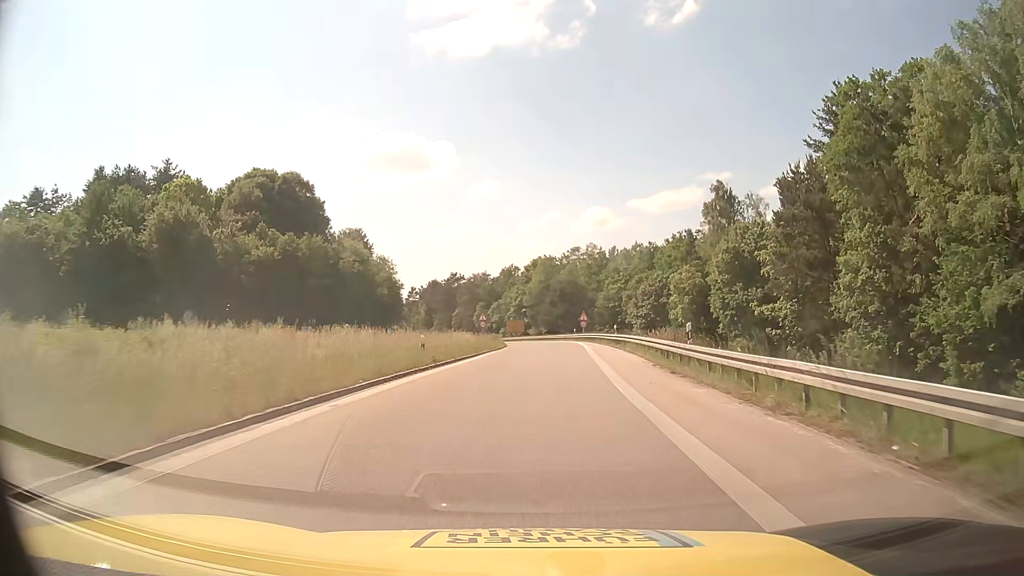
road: motorway_link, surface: asphalt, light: Day
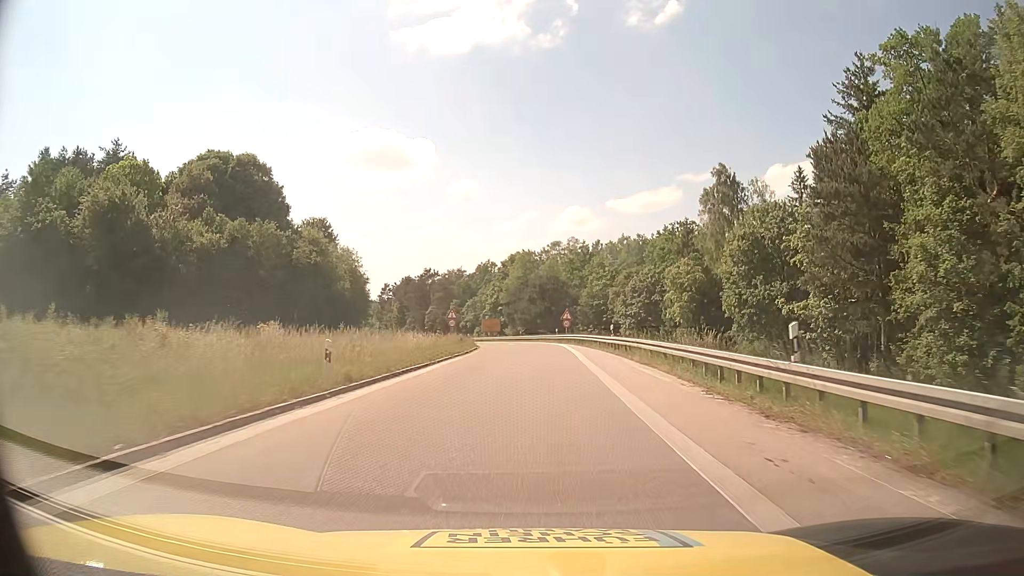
(+0.2, +9.0) m; +2°
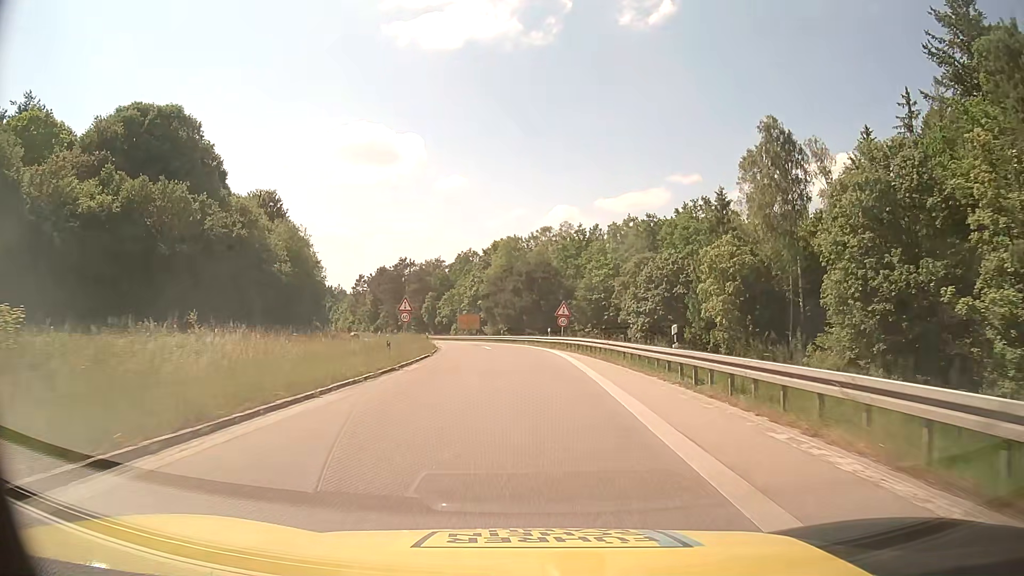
(+0.4, +17.9) m; +2°
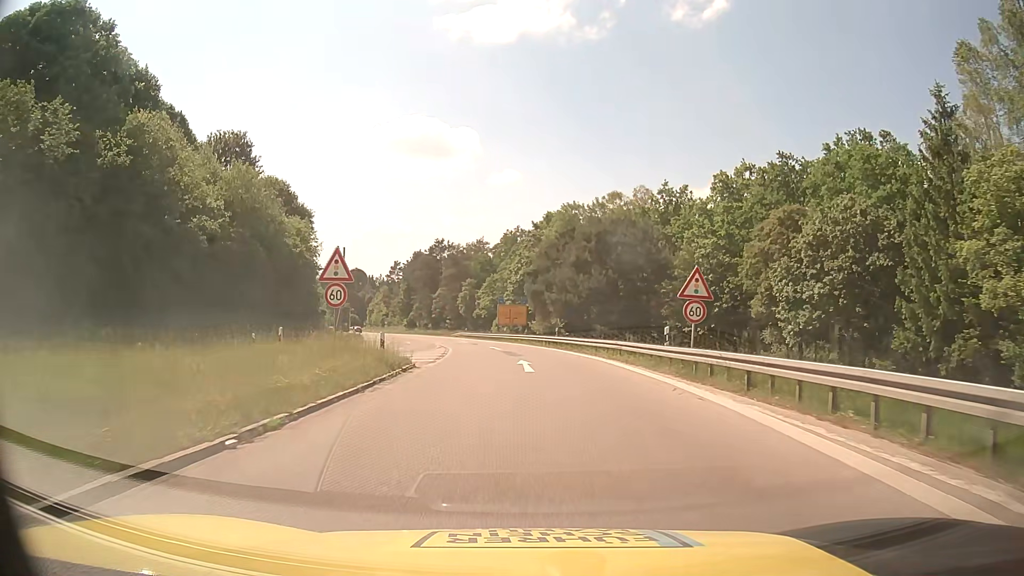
(-0.9, +26.8) m; -4°
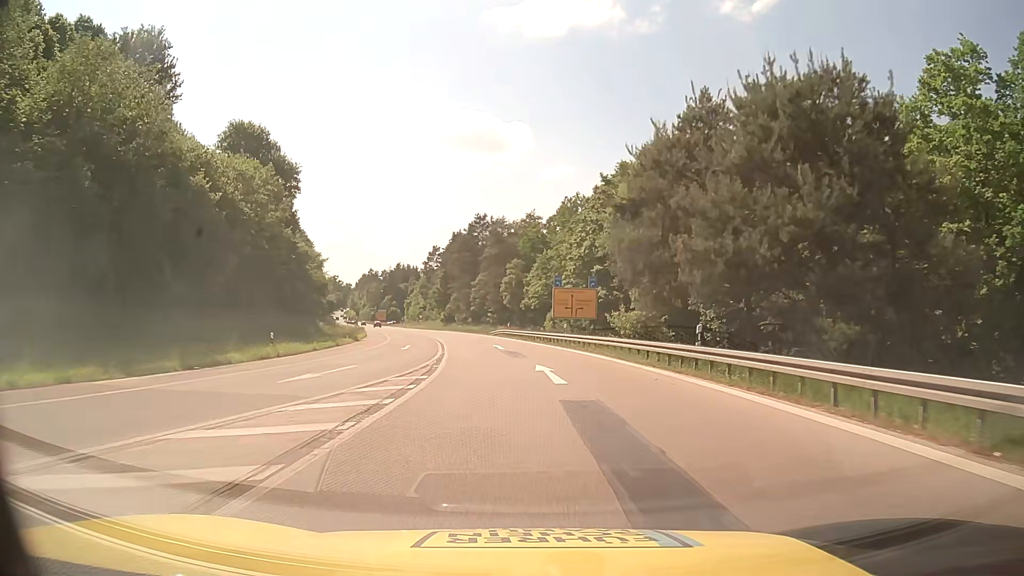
(-1.1, +26.8) m; -5°
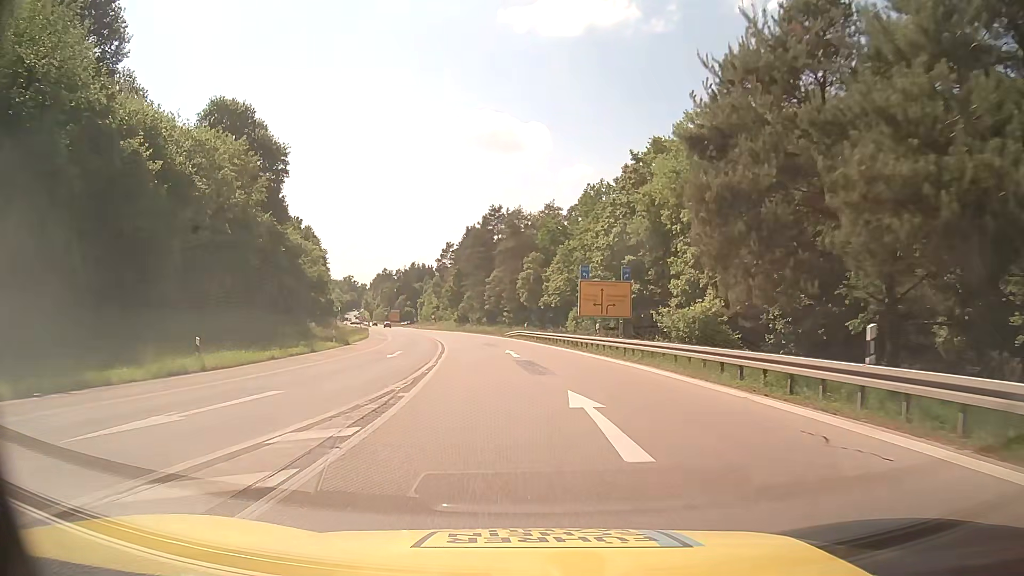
(-0.1, +8.8) m; -2°
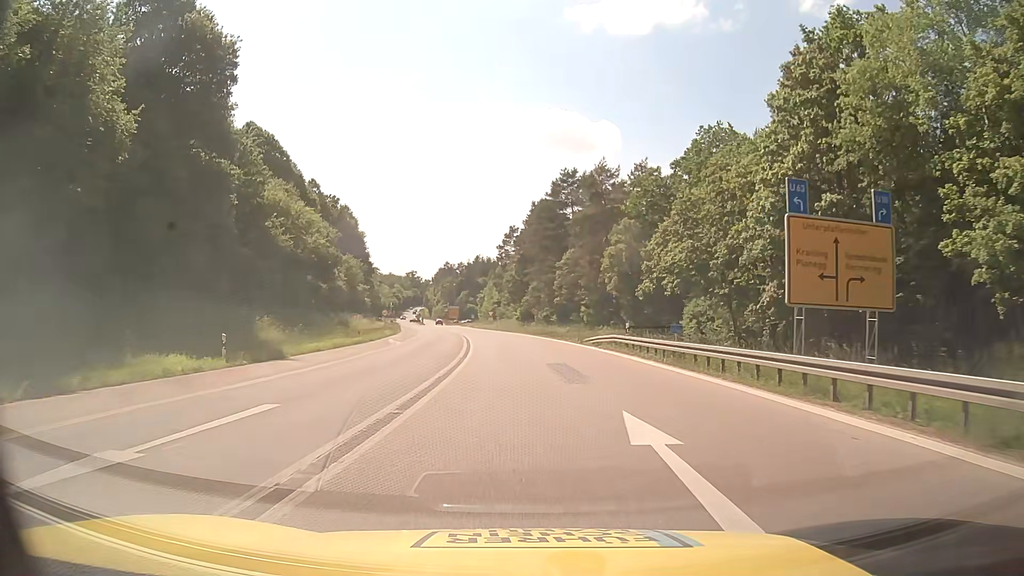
(-1.3, +25.8) m; -6°
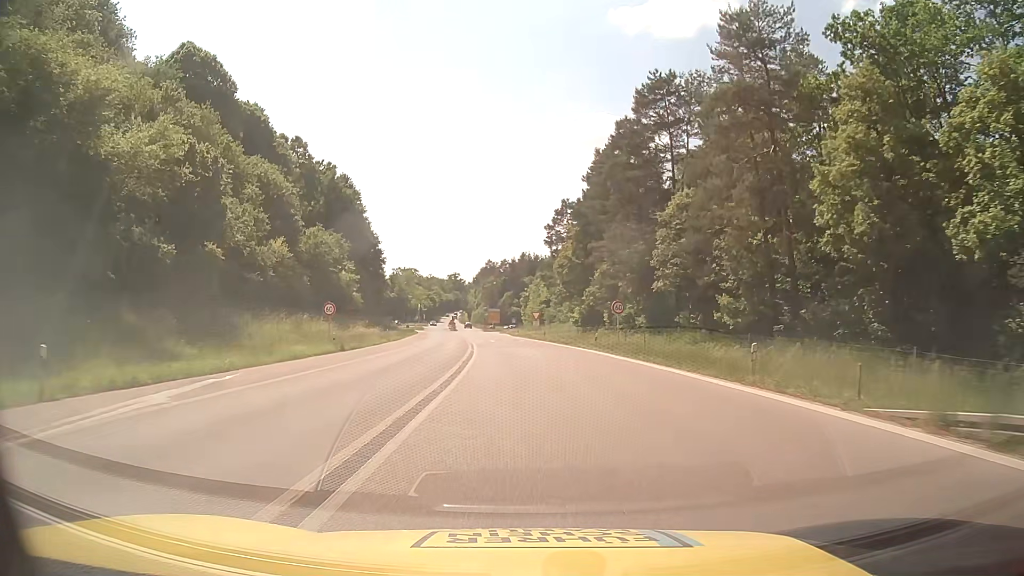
(-1.4, +35.4) m; -4°
(0, +10) (0, +20) (-1, +30) (-1, +40) (-2, +50) (-3, +60) (-4, +70) (-5, +80) (-6, +90) (-8, +100) m
